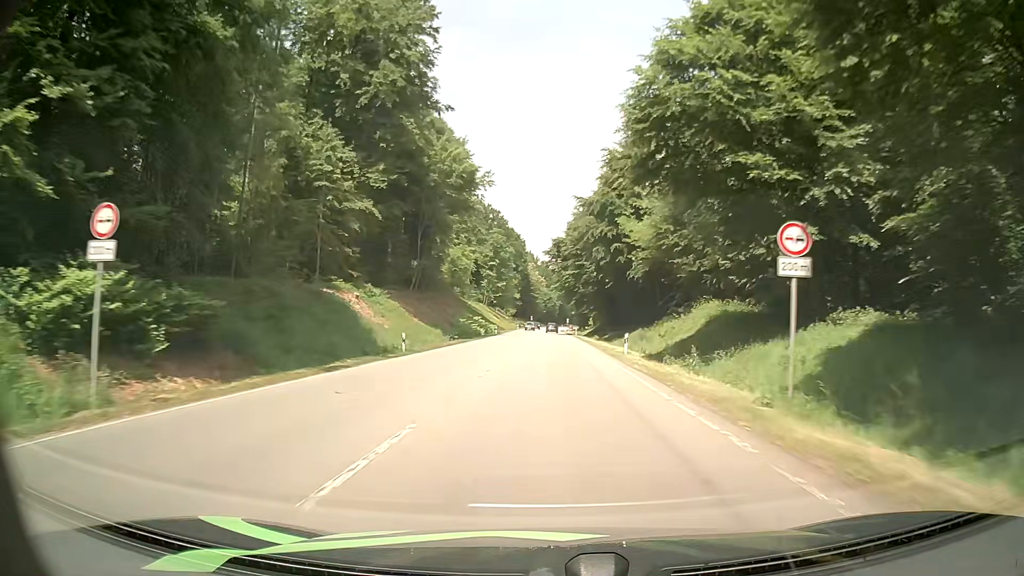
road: secondary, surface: asphalt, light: Day
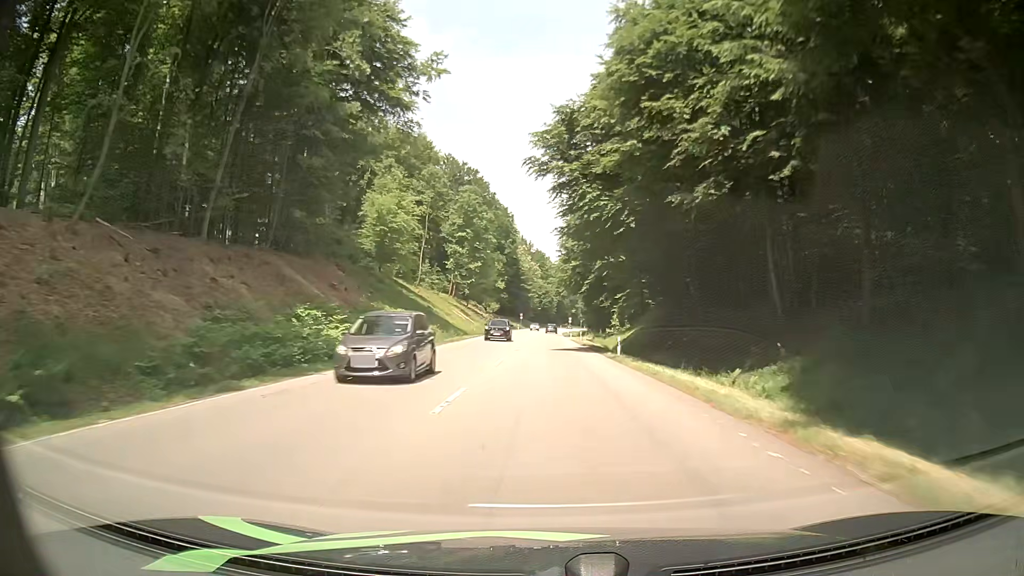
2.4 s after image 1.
(+0.2, +55.0) m; +1°
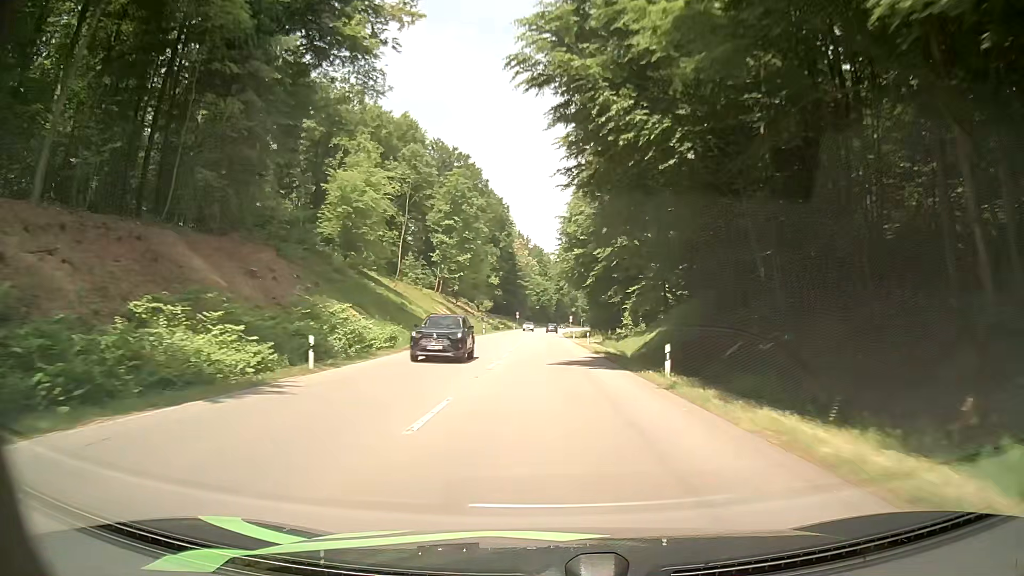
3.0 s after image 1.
(0.0, +13.4) m; 0°
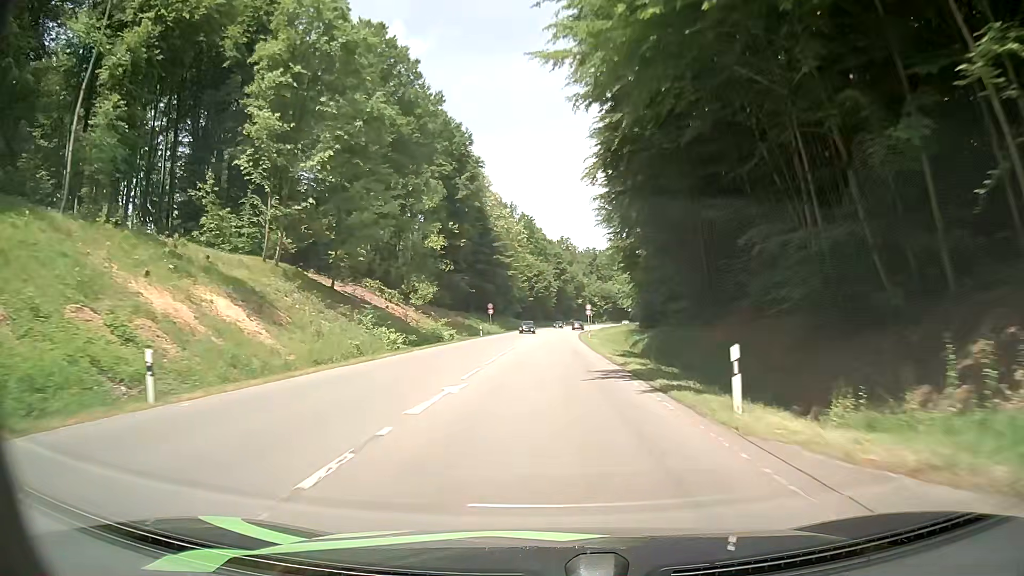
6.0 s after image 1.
(+0.4, +64.6) m; +1°
(0, +10) (0, +20) (0, +30) (0, +40) (0, +50) (0, +60) (0, +70) (+1, +80) (+1, +90) (+2, +100) m
